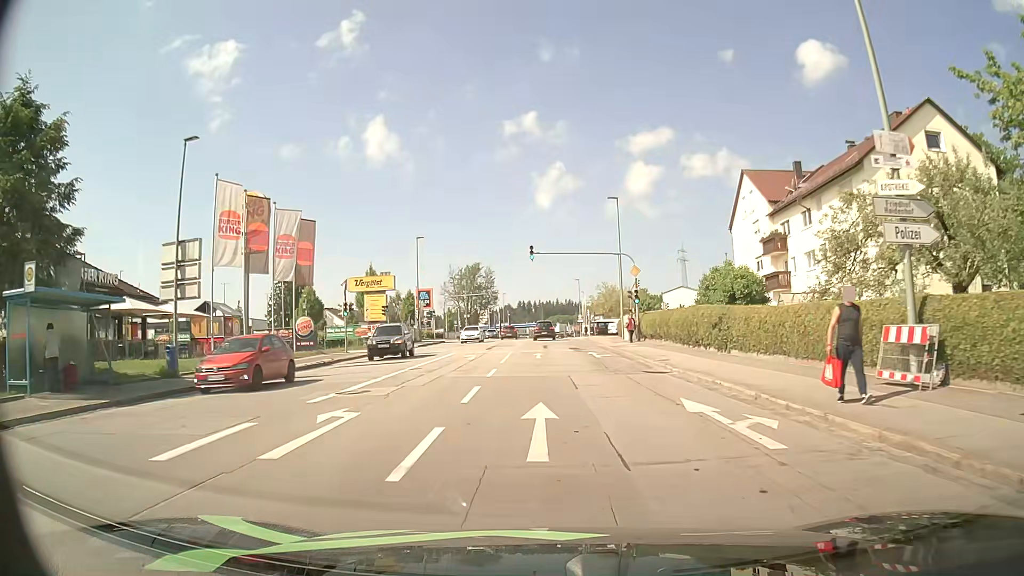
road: tertiary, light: Day
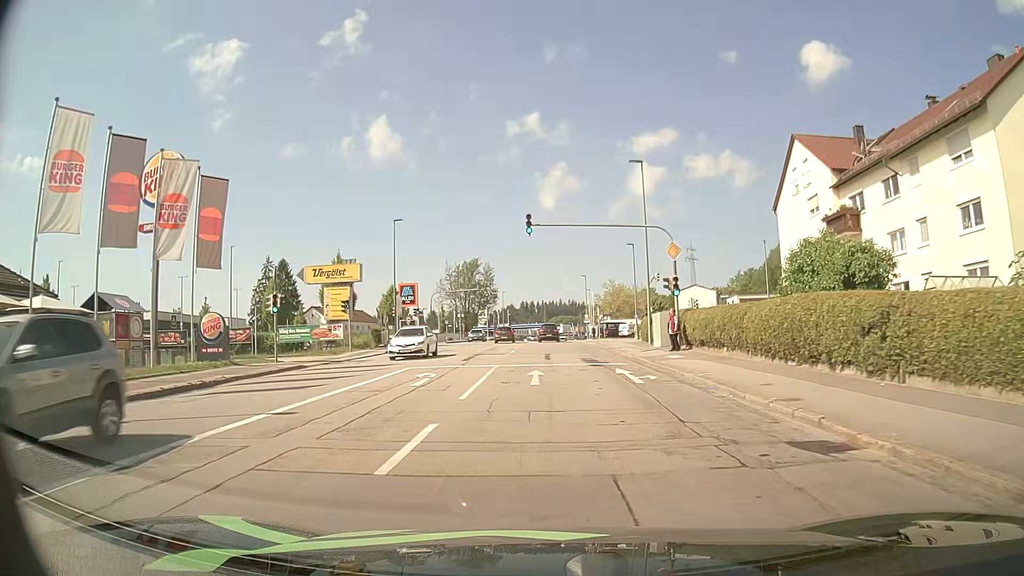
(0.0, +11.6) m; 0°
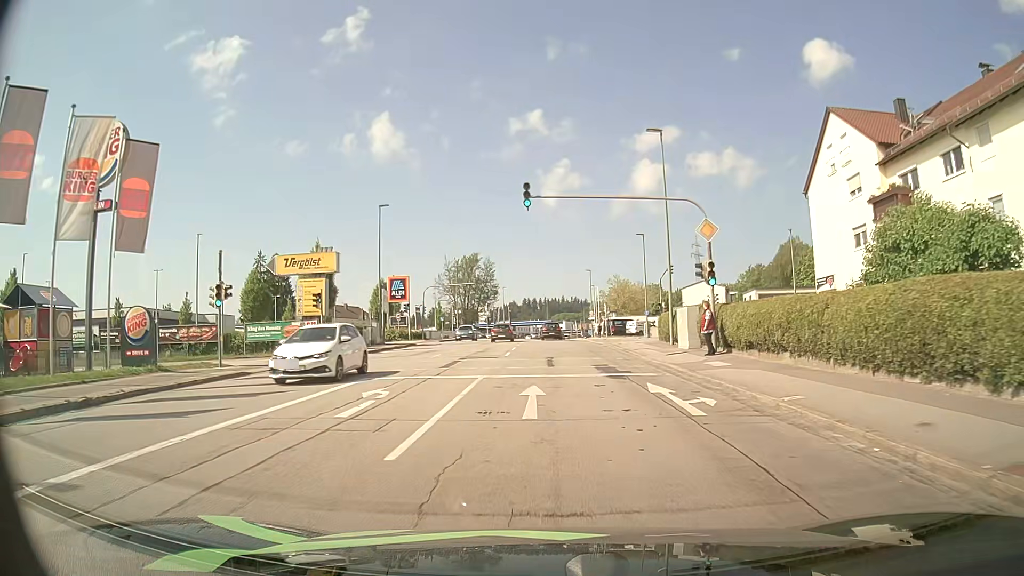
(0.0, +5.8) m; 0°
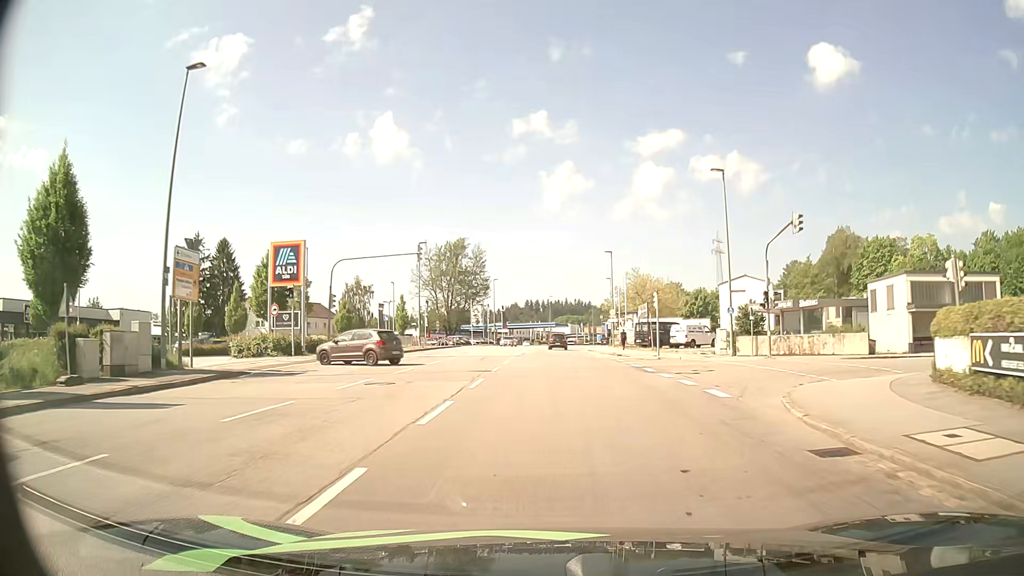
(-0.2, +29.9) m; 0°
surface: asphalt
(0, +10) (0, +20) (0, +30) (0, +40) (0, +50) (0, +60) (+1, +70) (+2, +80) (+3, +90) (+4, +100) m
